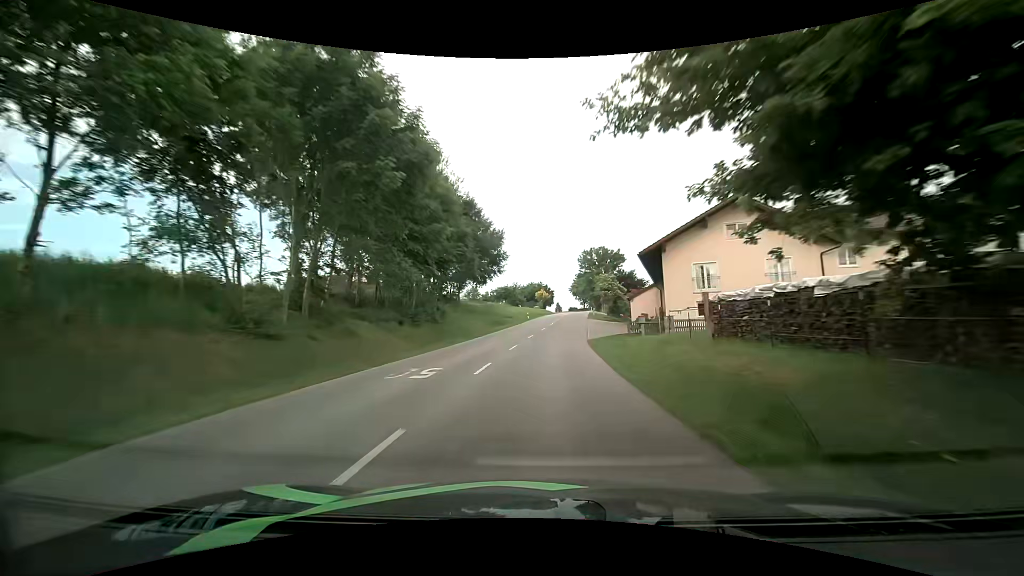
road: tertiary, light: Day
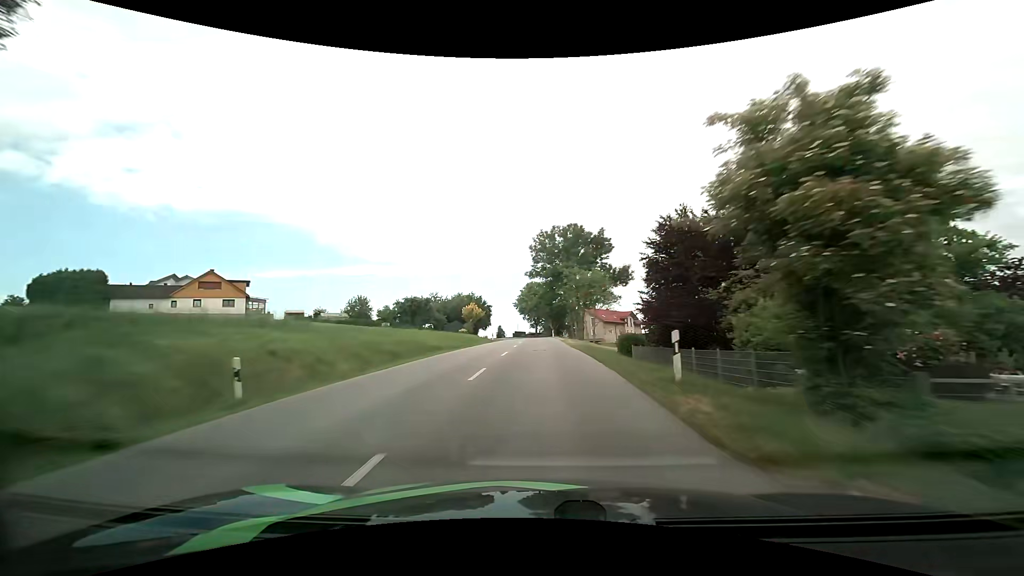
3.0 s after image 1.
(+3.5, +55.8) m; +7°
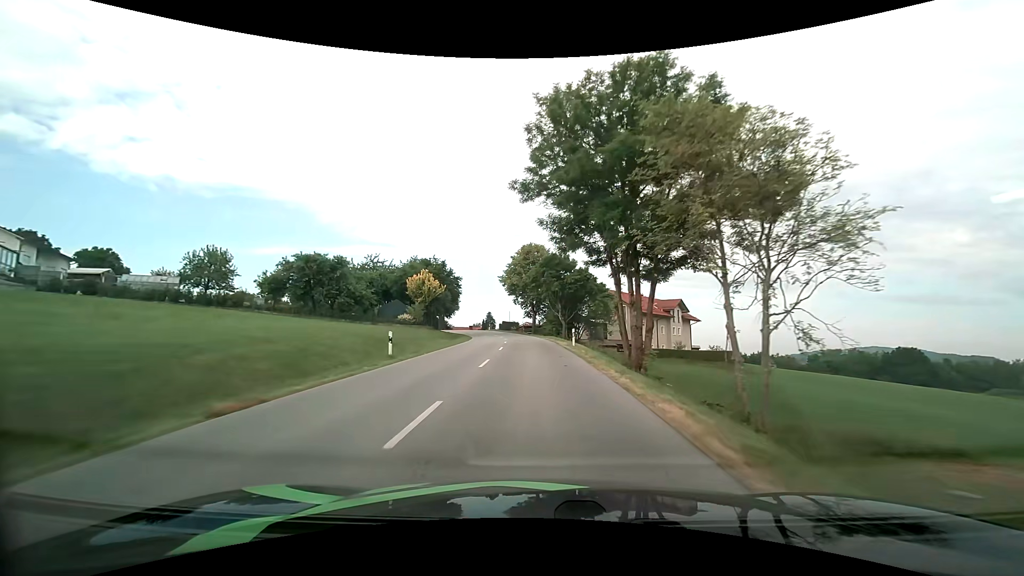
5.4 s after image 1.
(0.0, +42.3) m; 0°
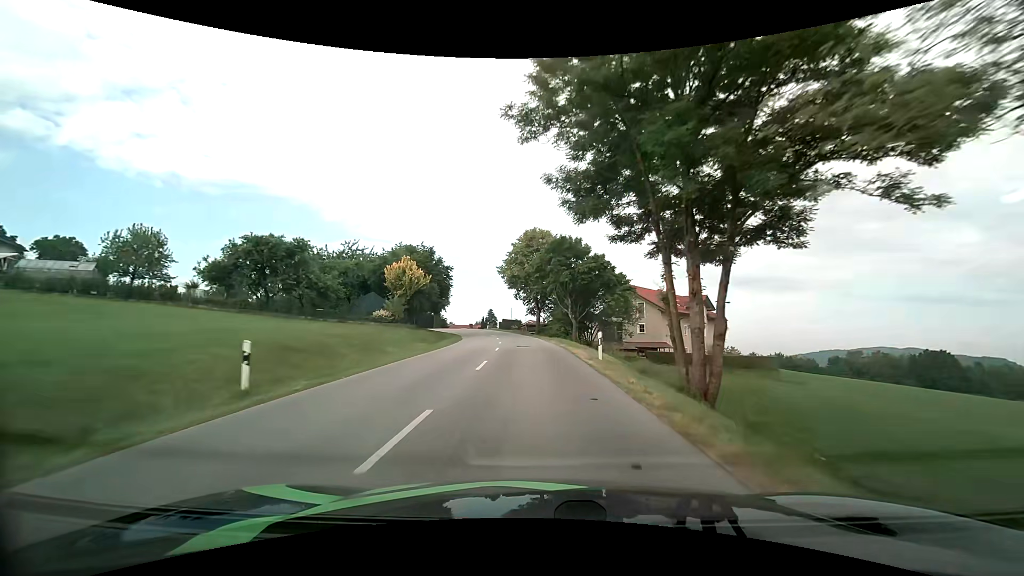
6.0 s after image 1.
(0.0, +9.9) m; 0°
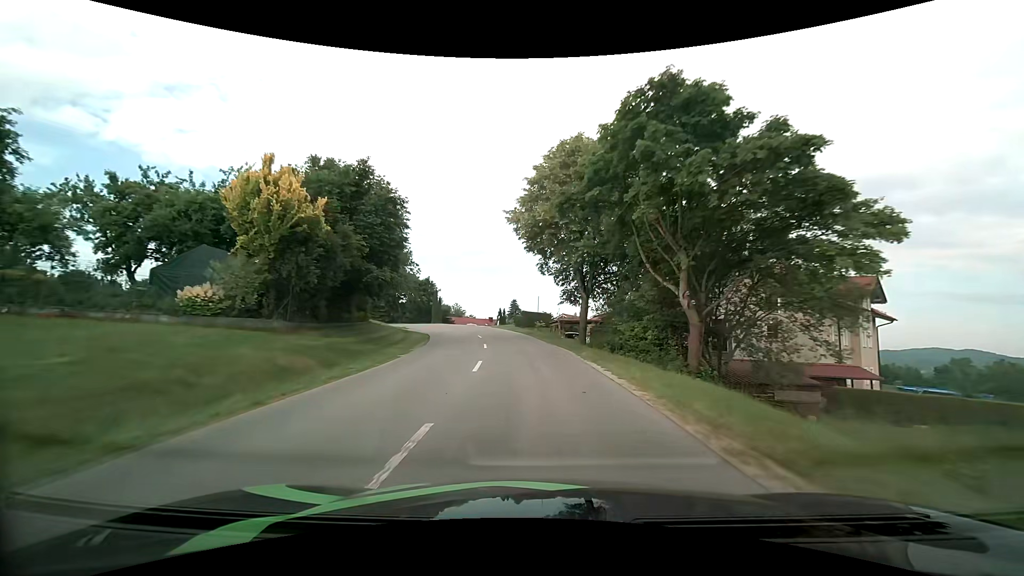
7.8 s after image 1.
(-0.8, +28.4) m; -4°
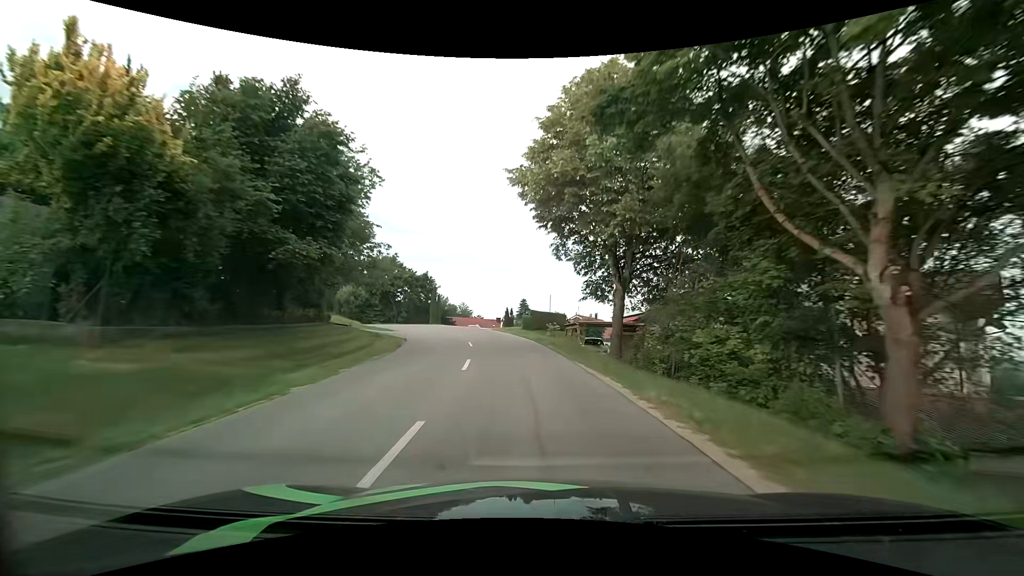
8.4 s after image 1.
(-0.1, +8.9) m; -1°
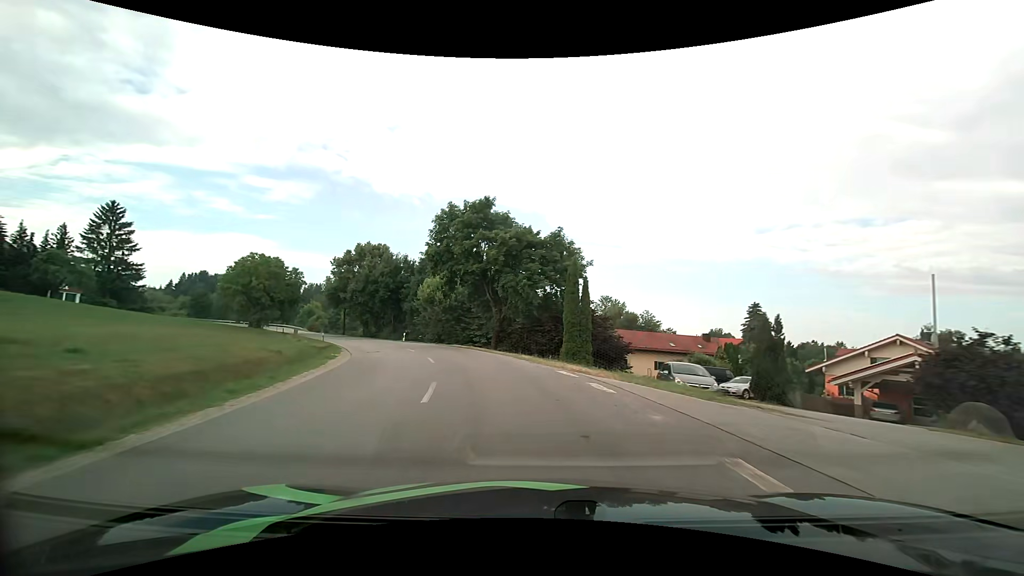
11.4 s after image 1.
(-5.4, +40.2) m; -20°
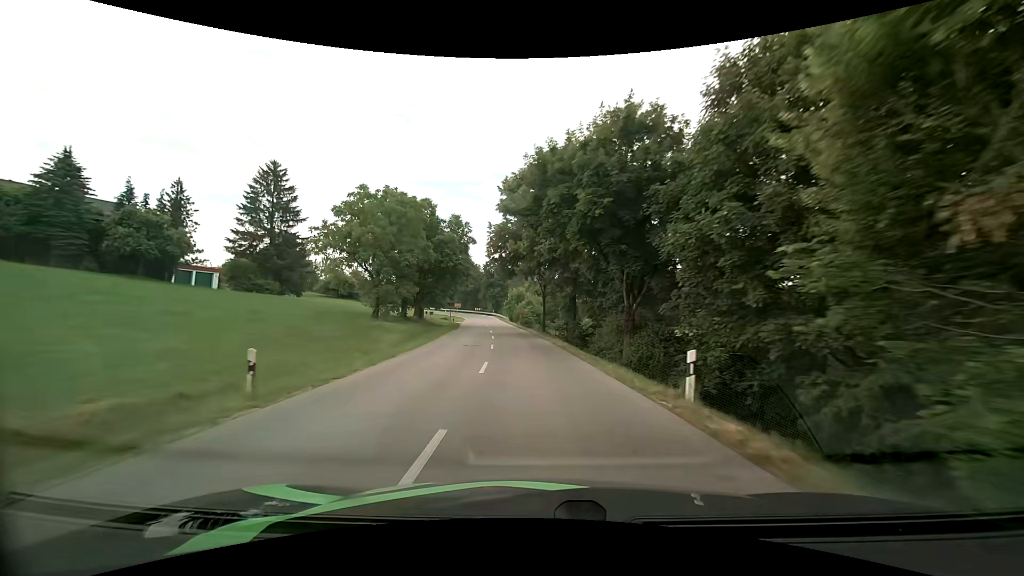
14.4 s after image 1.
(-11.1, +40.3) m; -27°
(0, +10) (-1, +20) (-2, +30) (-3, +40) (-4, +50) (-5, +60) (-6, +70) (-7, +80) (-8, +90) (-11, +99) m
